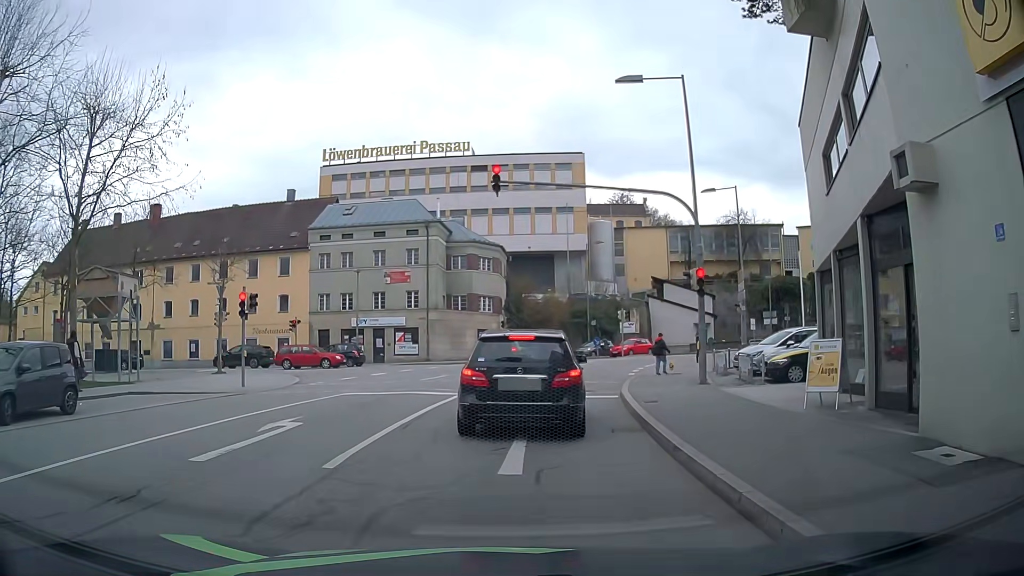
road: residential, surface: asphalt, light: Day
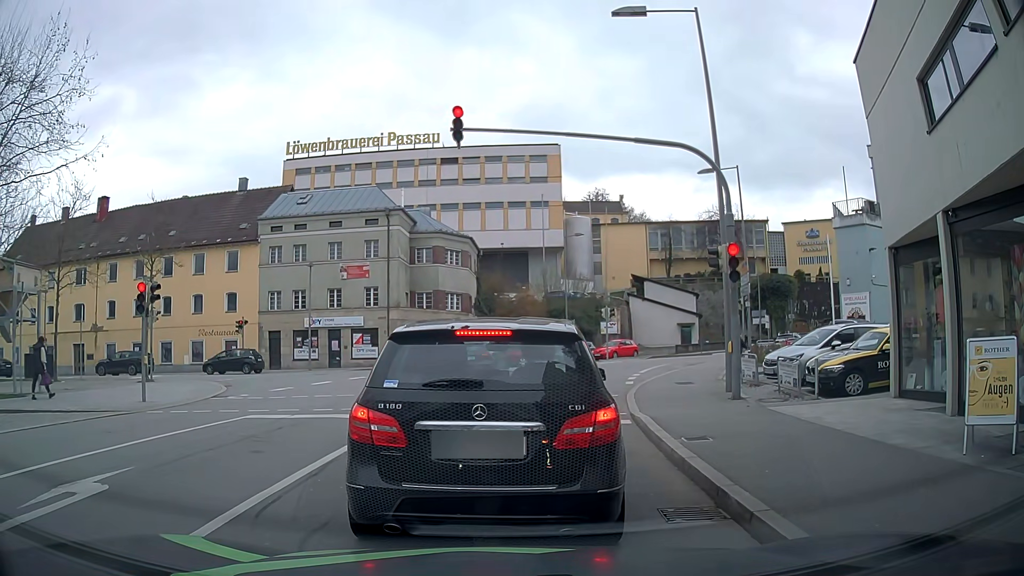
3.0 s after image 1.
(+0.2, +5.0) m; +4°
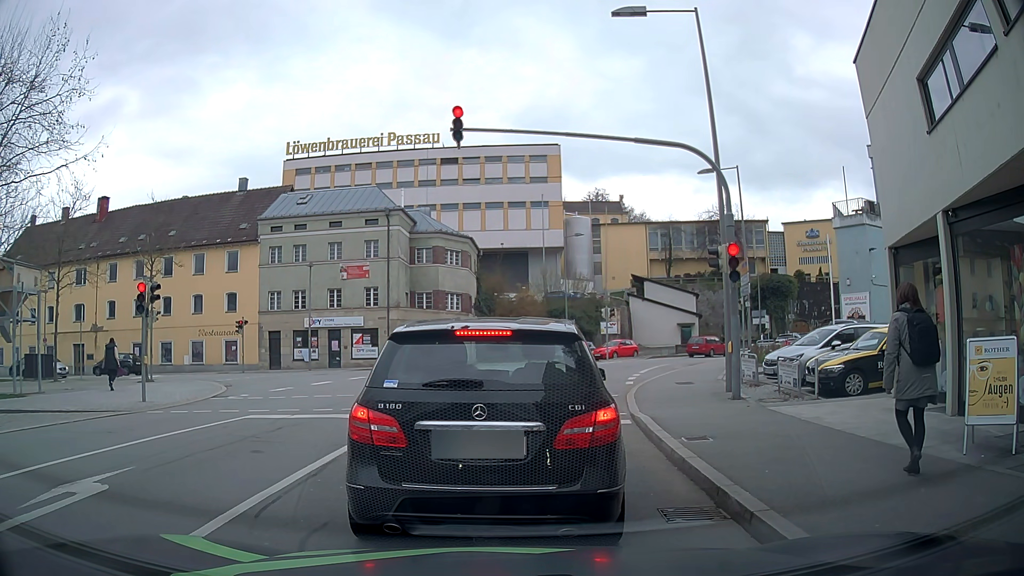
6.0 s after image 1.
(0.0, +0.1) m; 0°
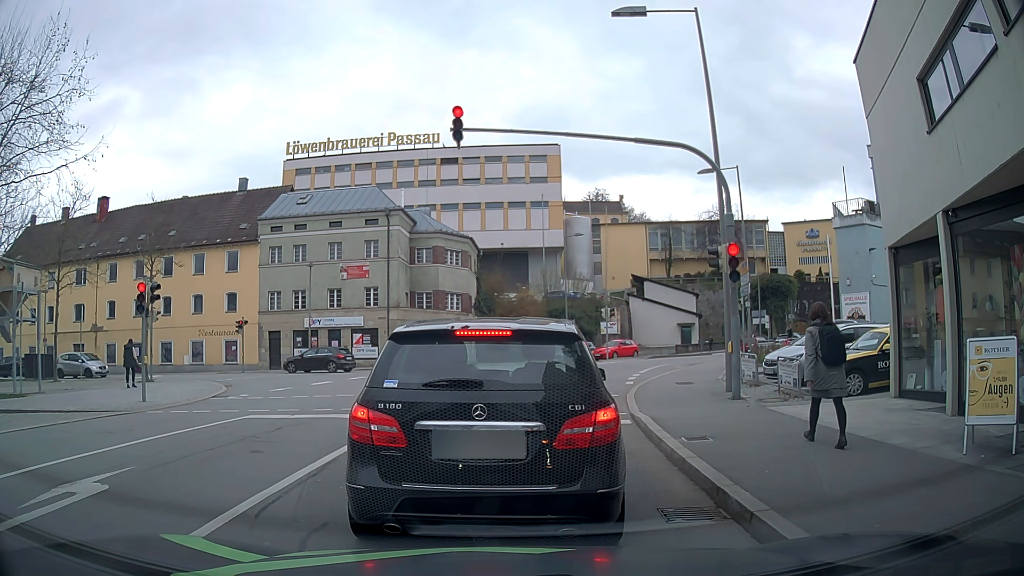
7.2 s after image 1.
(0.0, 0.0) m; 0°
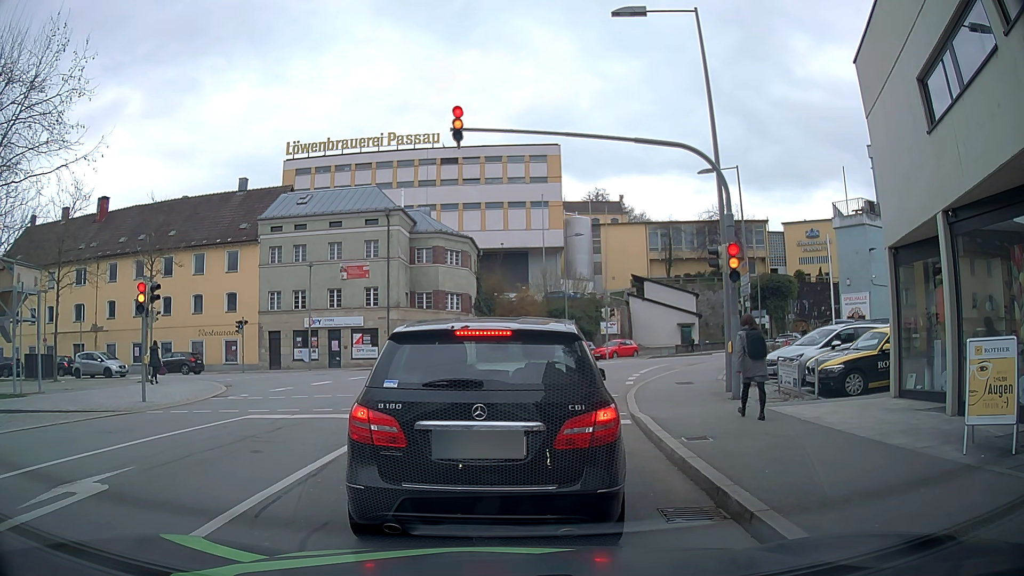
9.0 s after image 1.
(0.0, 0.0) m; 0°
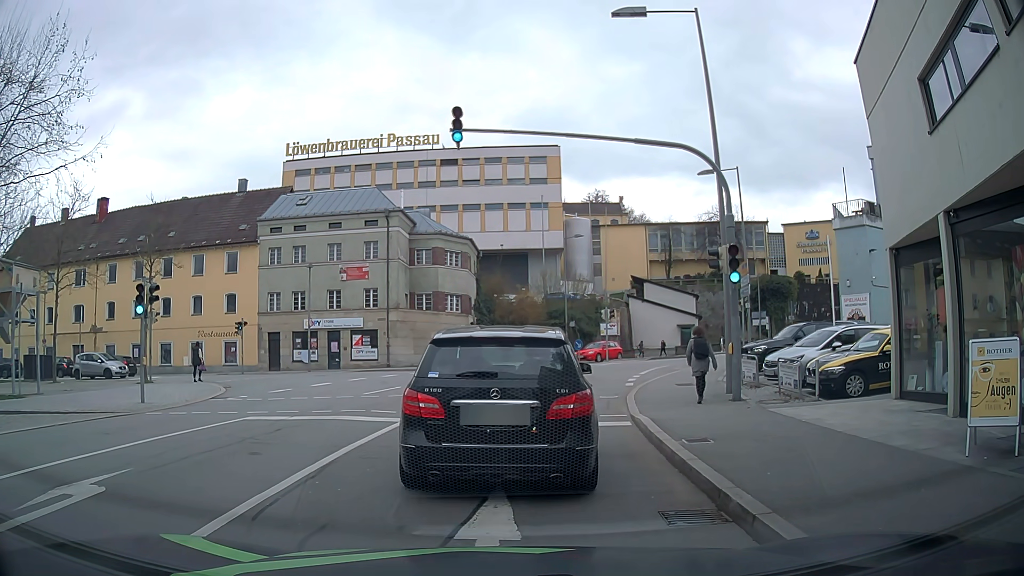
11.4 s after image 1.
(0.0, 0.0) m; 0°
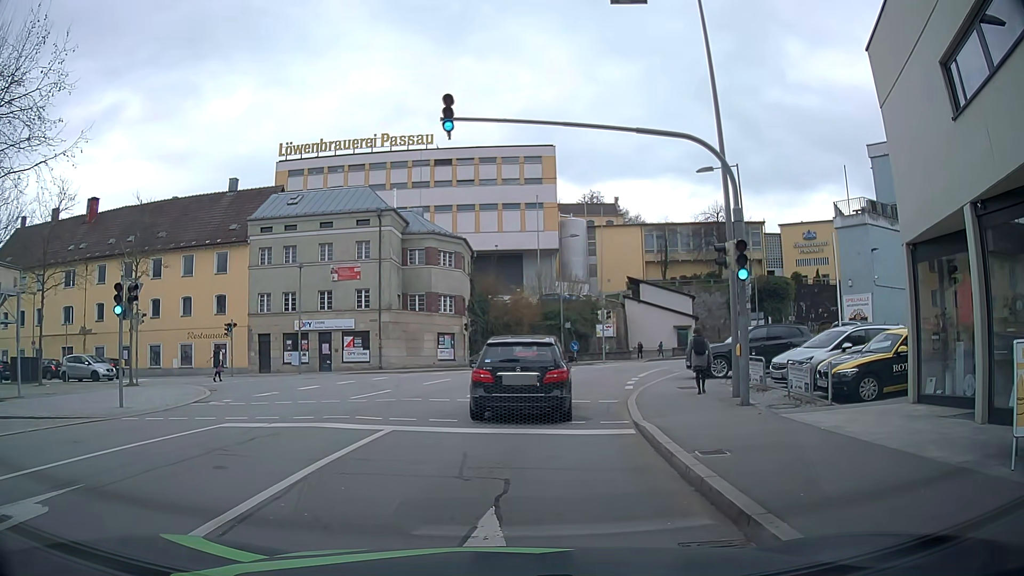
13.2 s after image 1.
(0.0, +0.9) m; 0°
